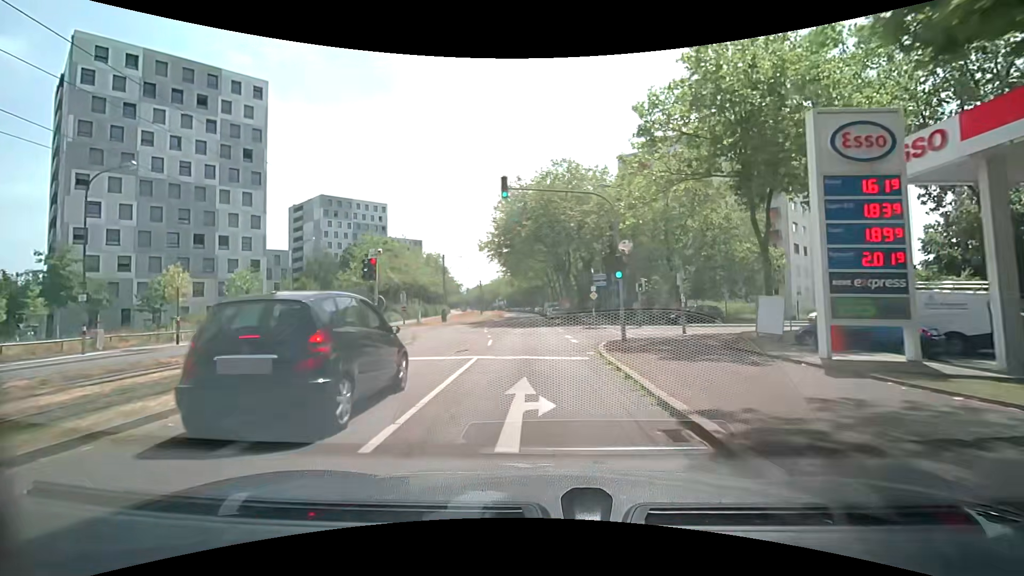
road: tertiary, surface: asphalt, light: Day
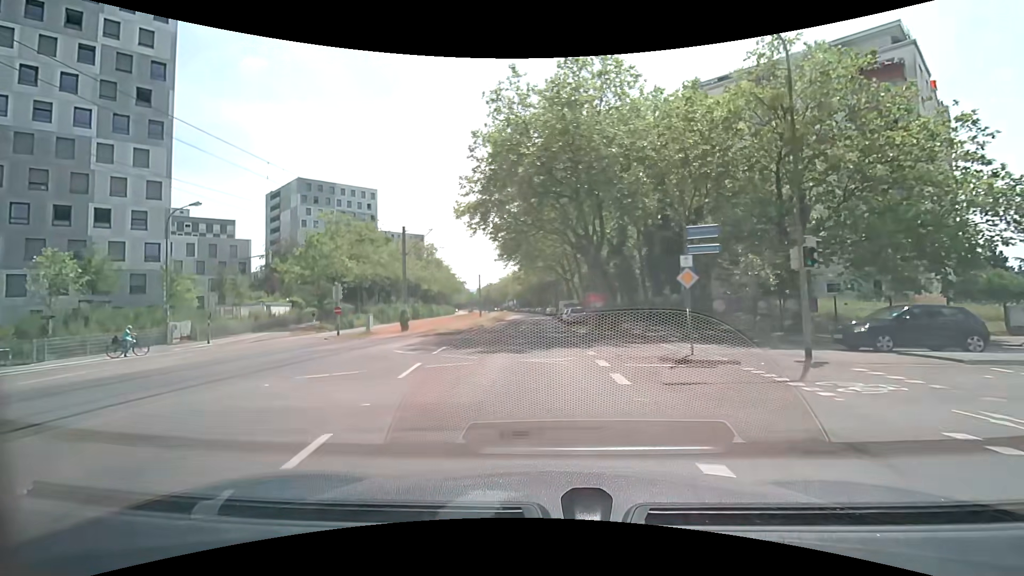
(-0.2, +19.4) m; -1°
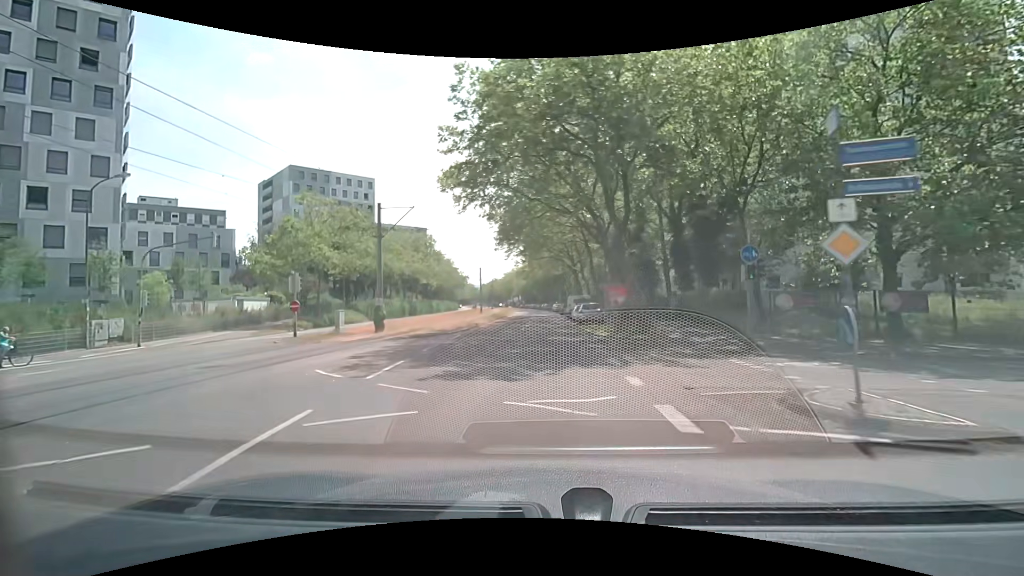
(-0.1, +6.6) m; -1°
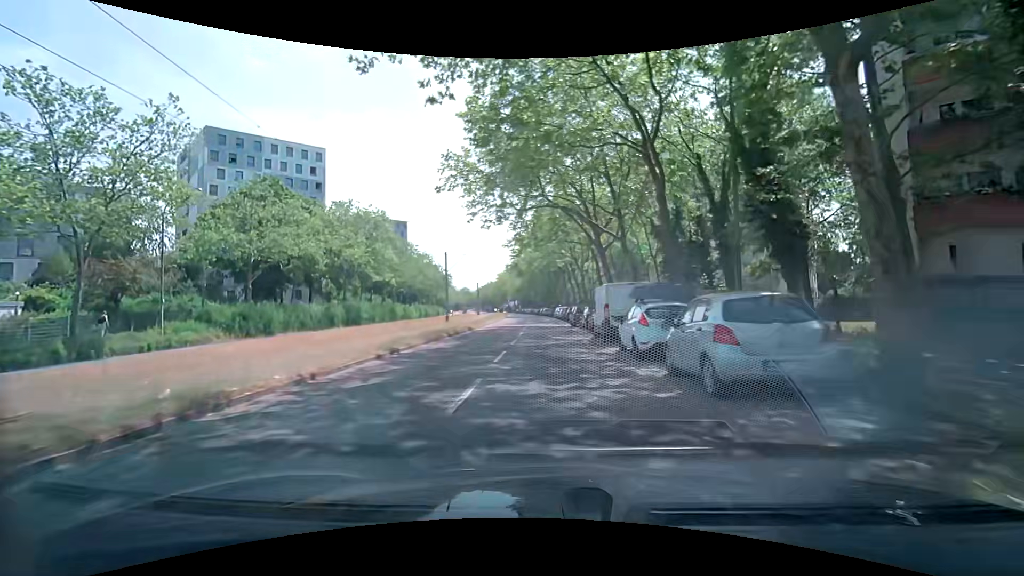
(+0.1, +27.2) m; 0°
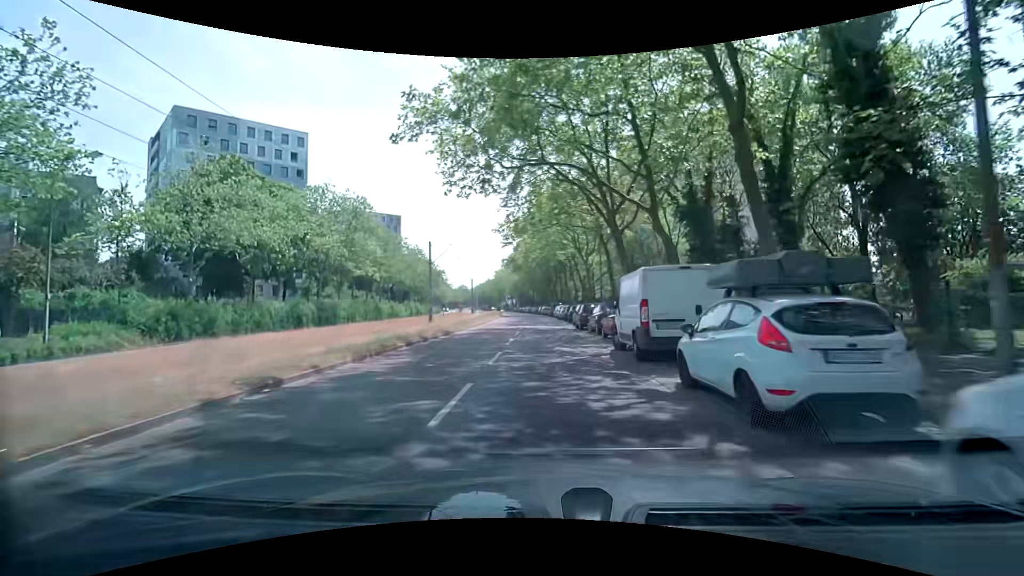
(0.0, +6.9) m; +1°
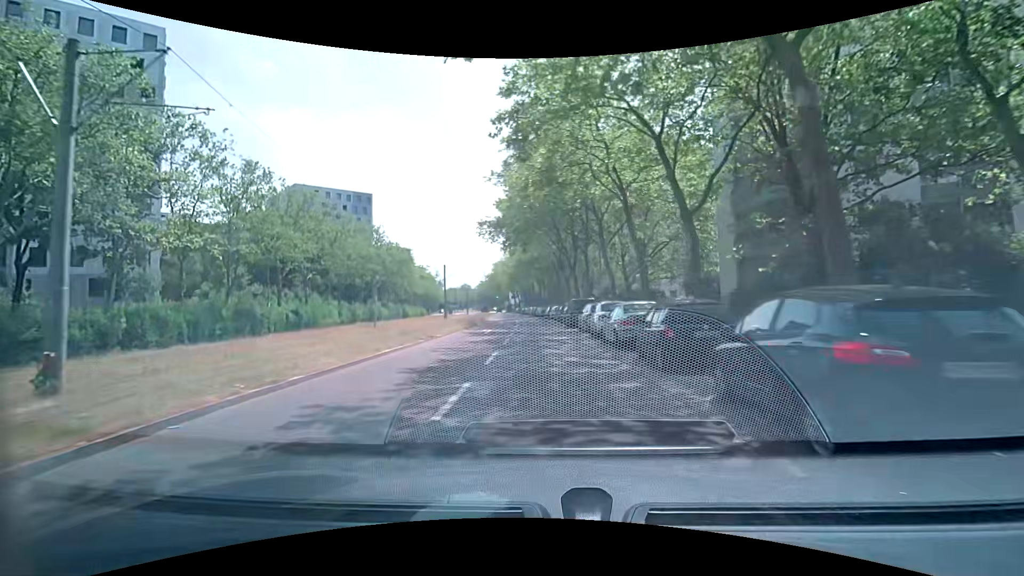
(-0.3, +35.3) m; -1°
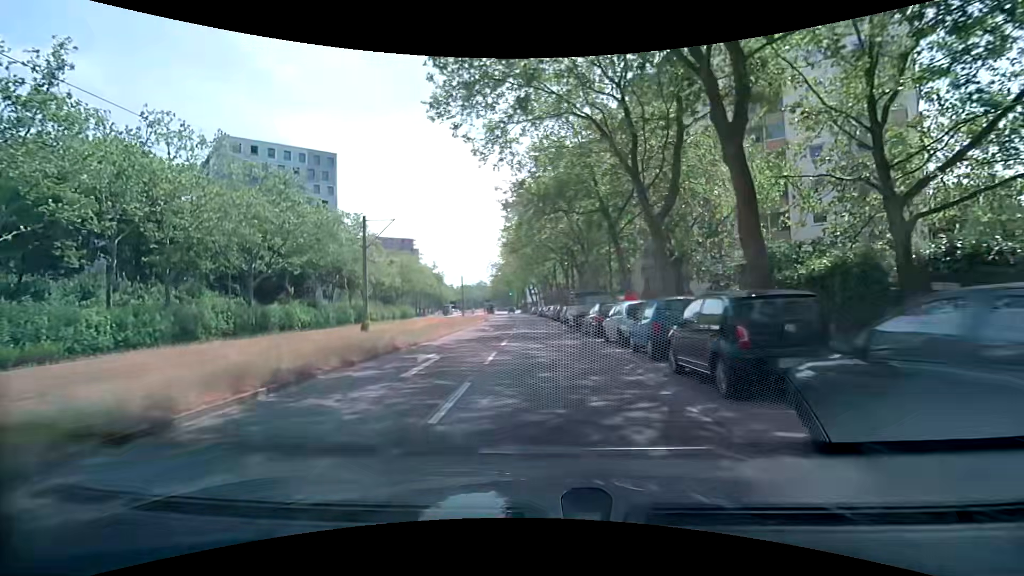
(-0.8, +36.1) m; -3°
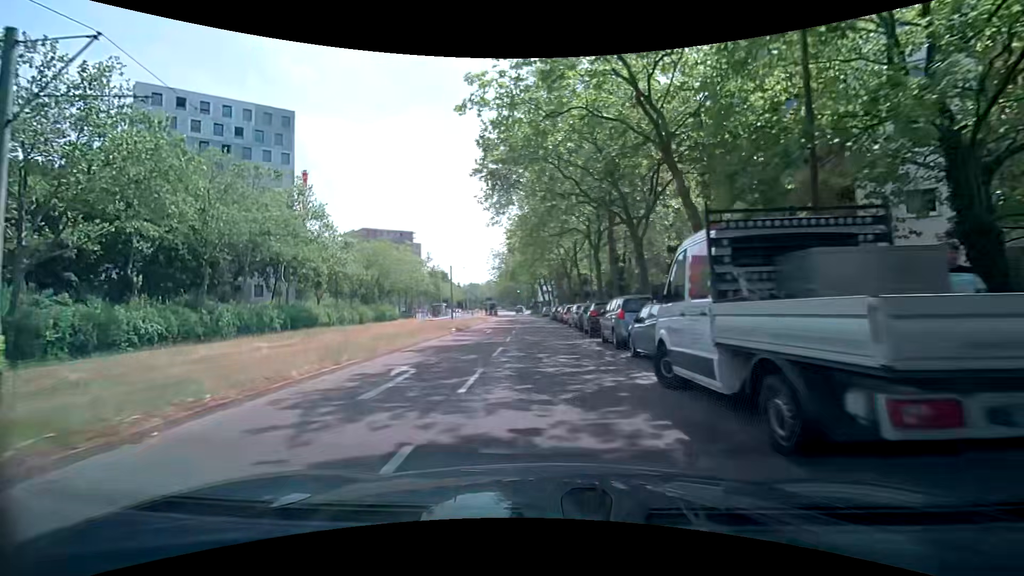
(-0.2, +22.0) m; -1°
(0, +10) (0, +20) (-1, +30) (-1, +40) (-2, +50) (-2, +60) (-3, +70) (-3, +80) (-4, +90) (-5, +100) m
